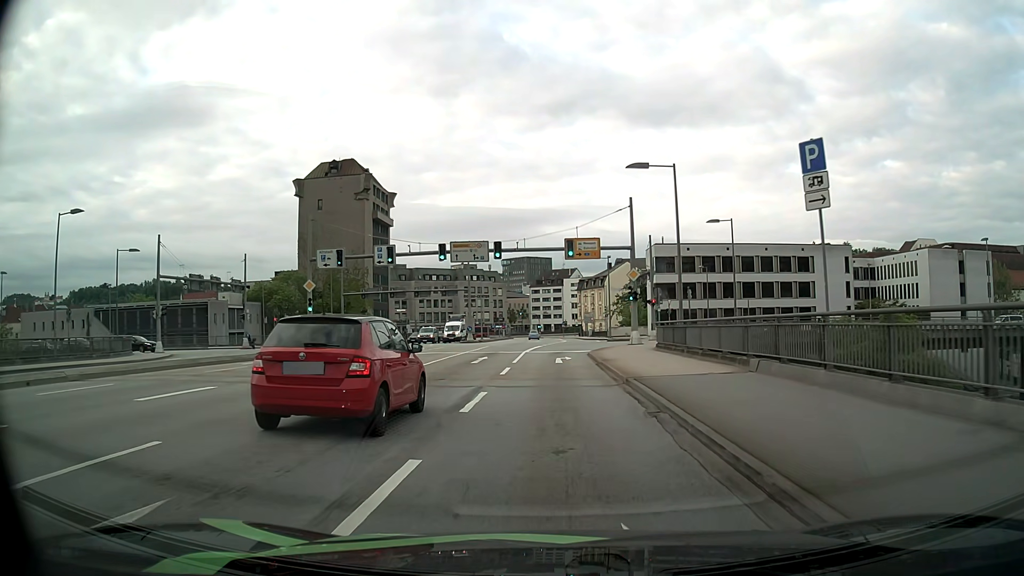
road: primary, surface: asphalt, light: Day
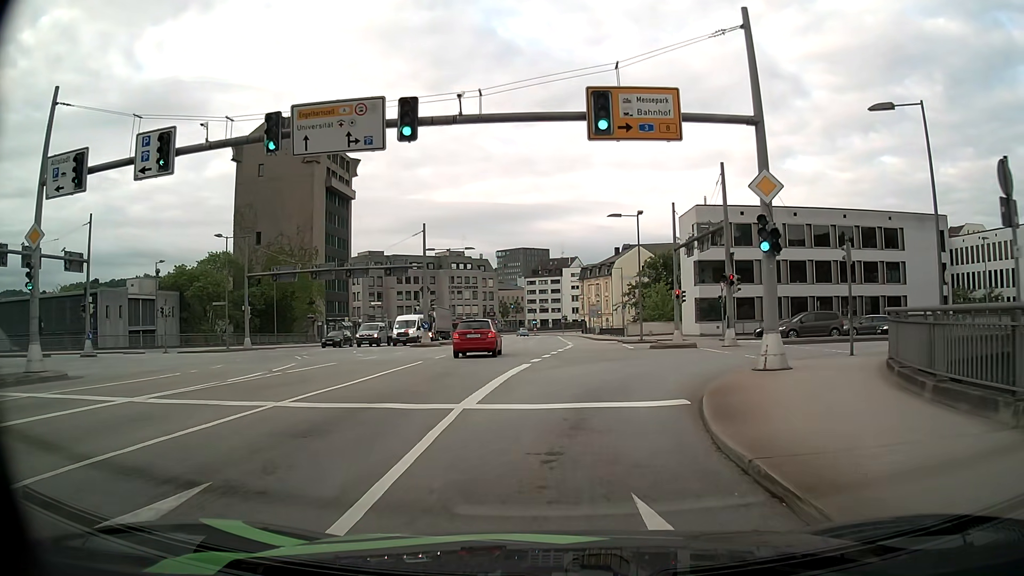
(+0.1, +24.1) m; 0°
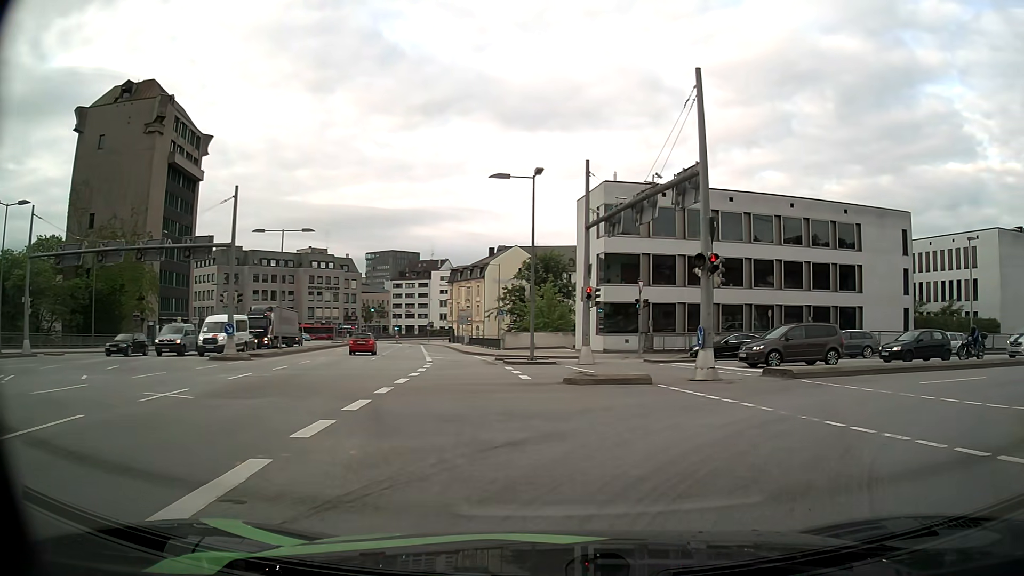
(+0.8, +13.7) m; +12°
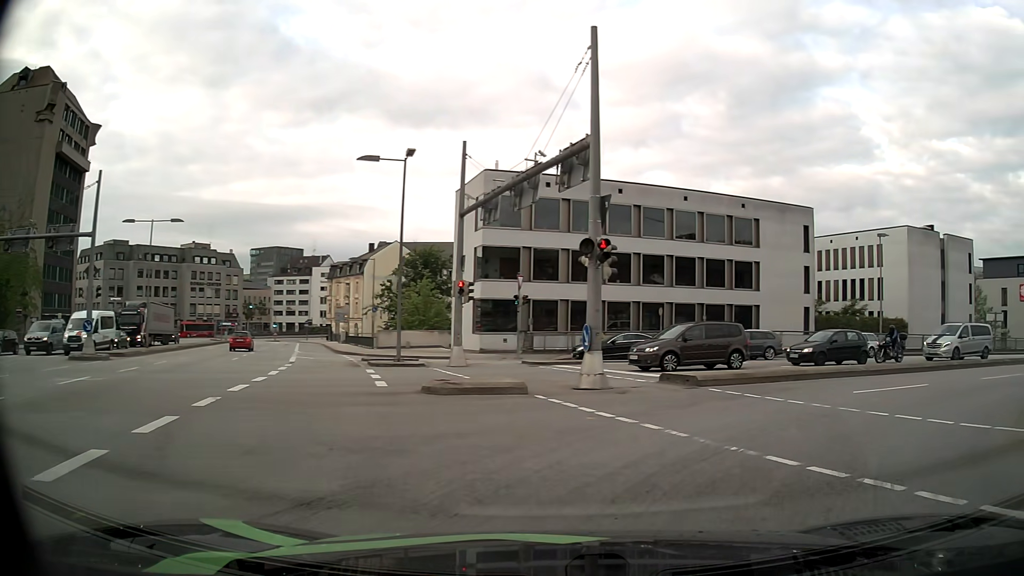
(+0.2, +2.8) m; +9°
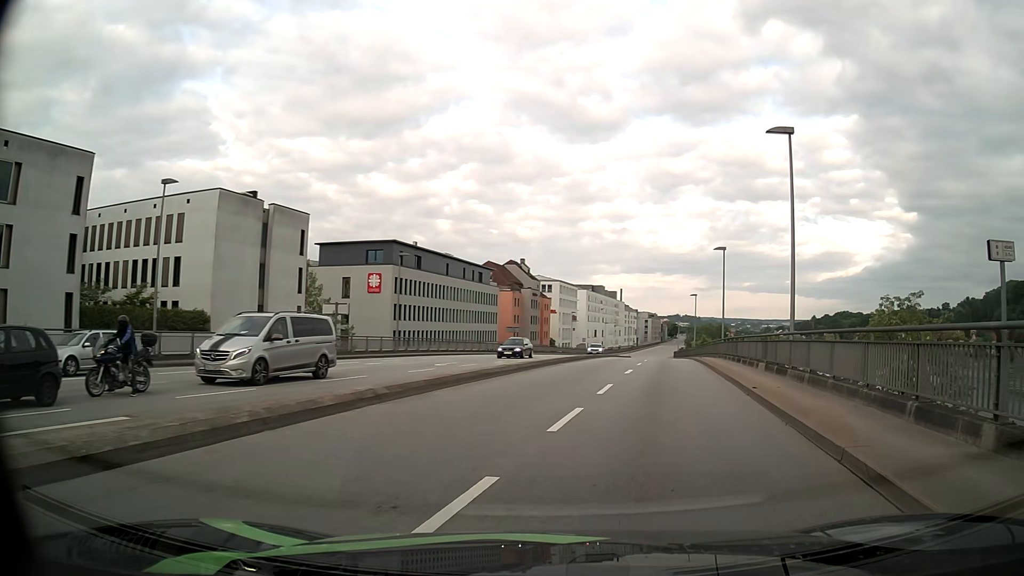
(+8.6, +13.7) m; +59°
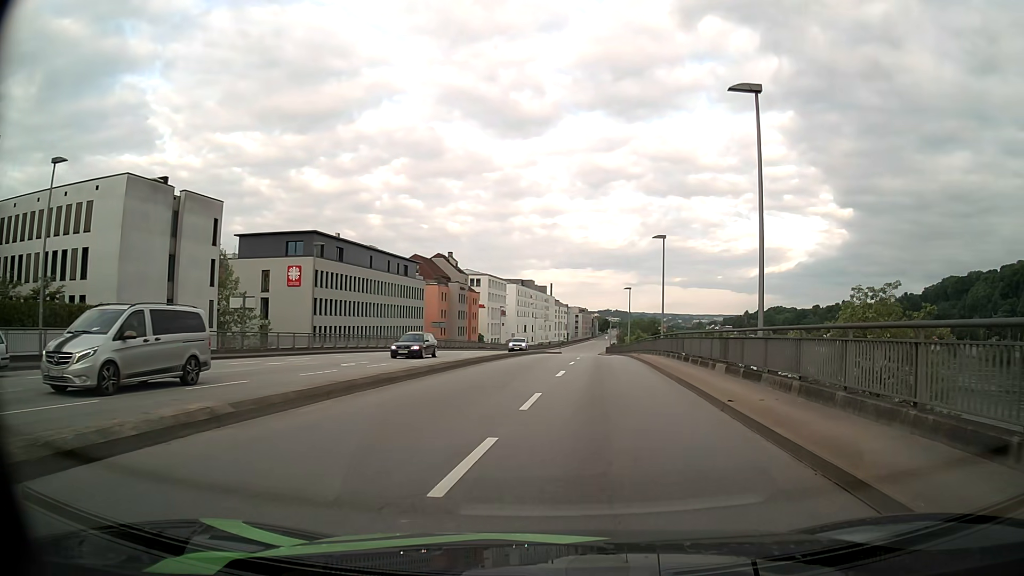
(+0.2, +3.8) m; +5°
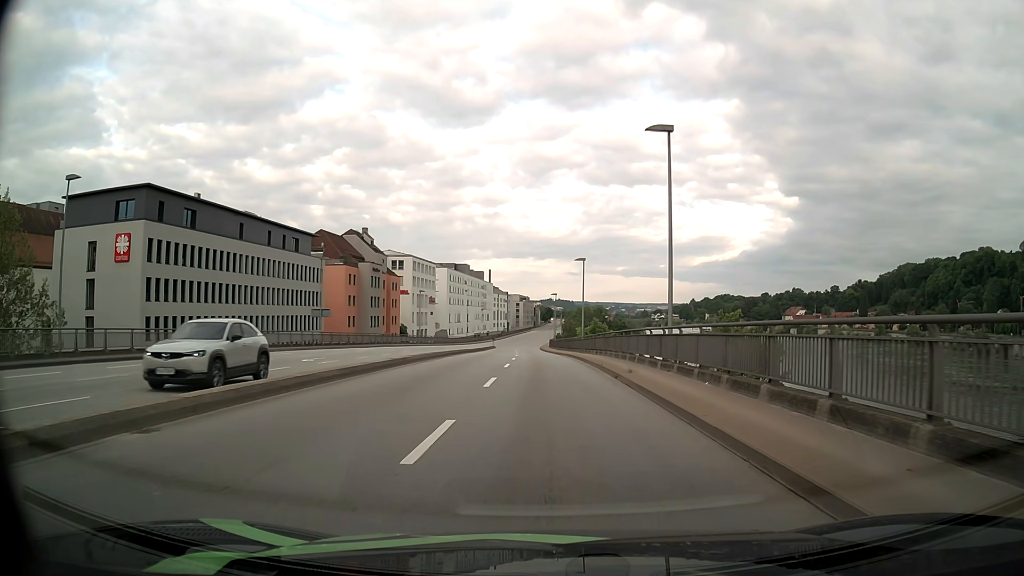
(+1.7, +23.2) m; +5°
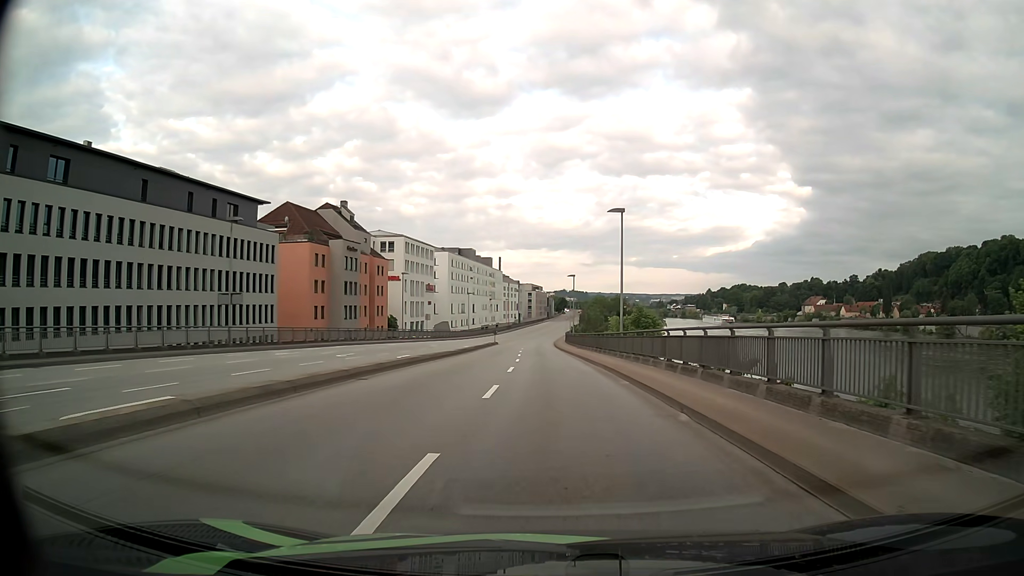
(-0.2, +20.7) m; -1°
(0, +10) (0, +20) (0, +30) (0, +40) (0, +50) (-1, +60) (-1, +70) (-1, +80) (-1, +90) (-1, +100) m
